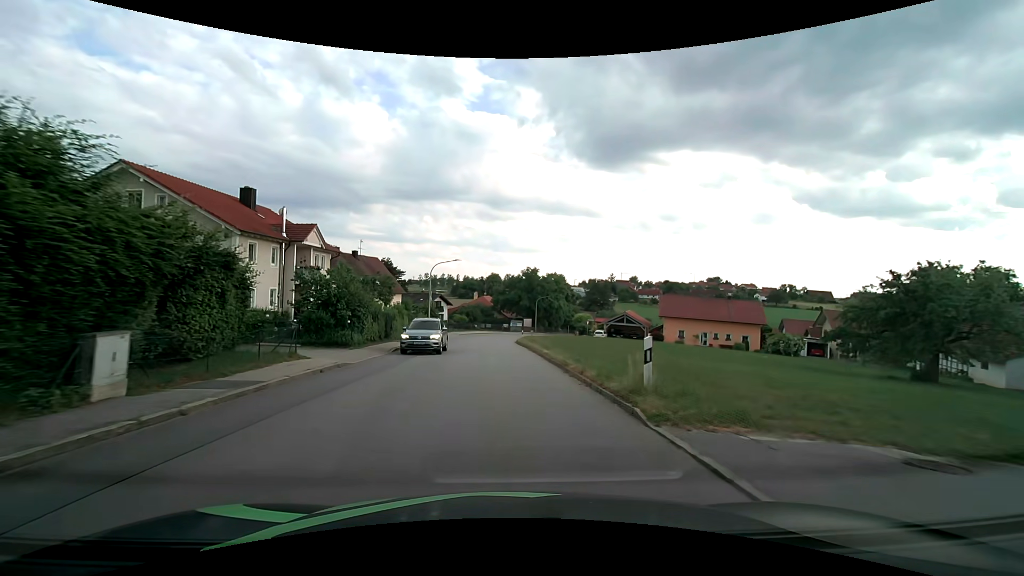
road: tertiary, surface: asphalt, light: Day
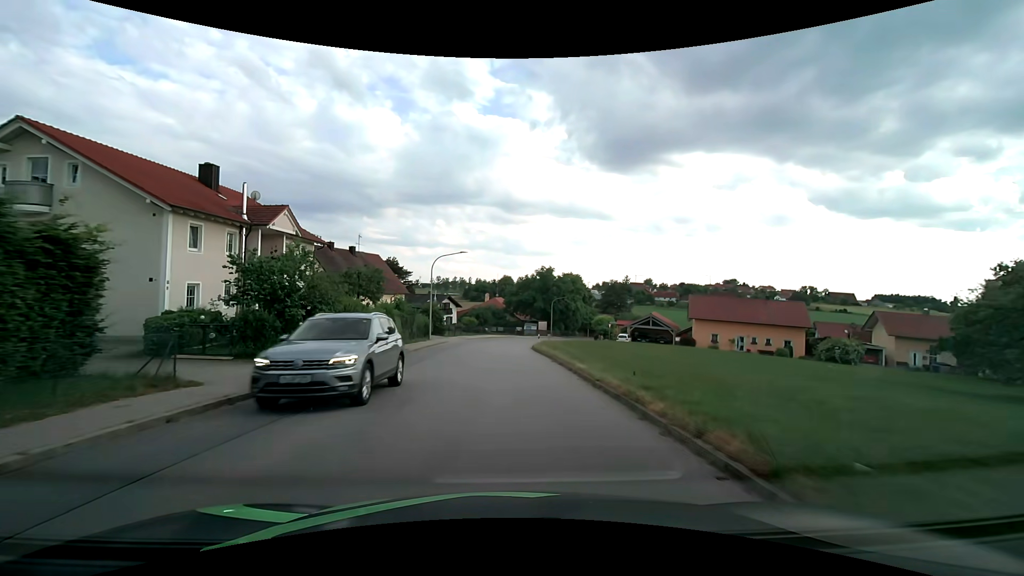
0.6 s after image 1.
(-0.1, +7.0) m; -1°
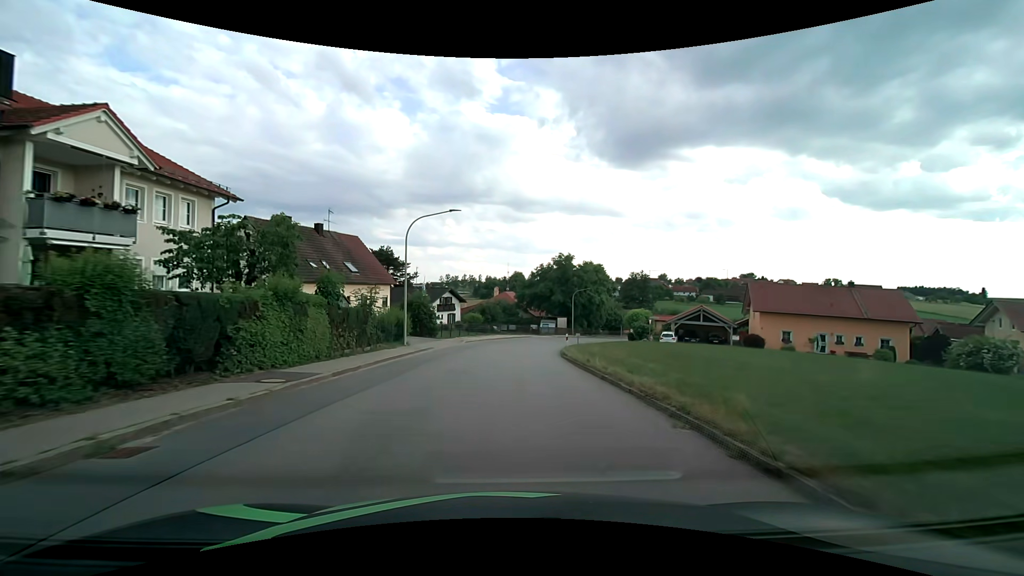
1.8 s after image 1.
(-0.2, +14.2) m; -1°
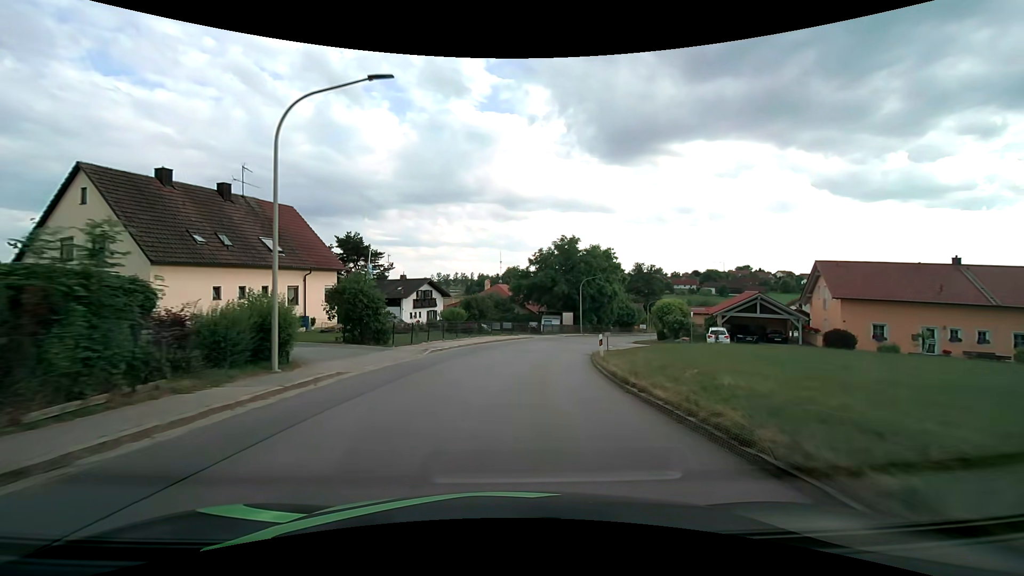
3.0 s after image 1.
(+0.1, +14.3) m; +1°
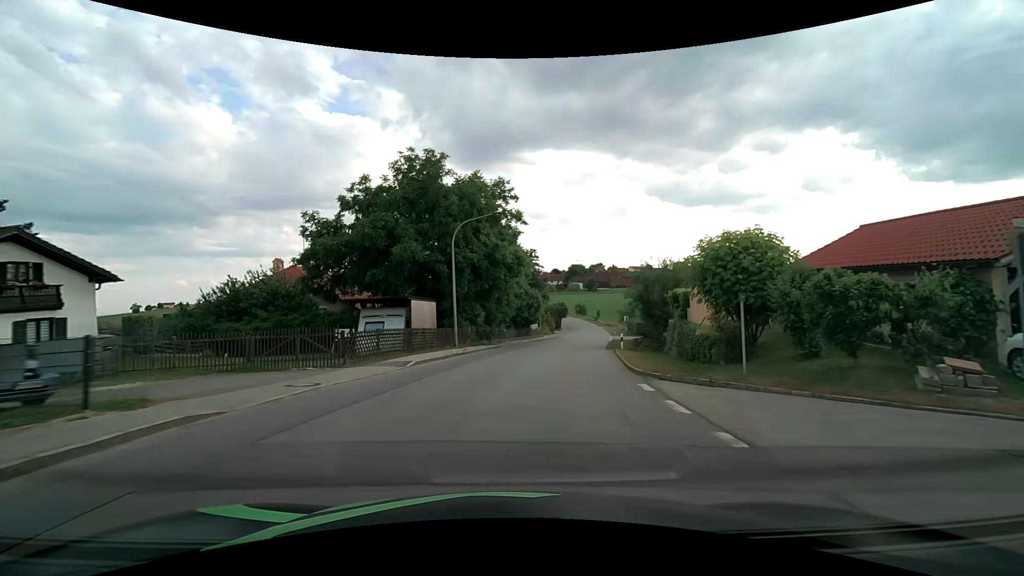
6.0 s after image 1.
(+3.9, +35.7) m; +15°
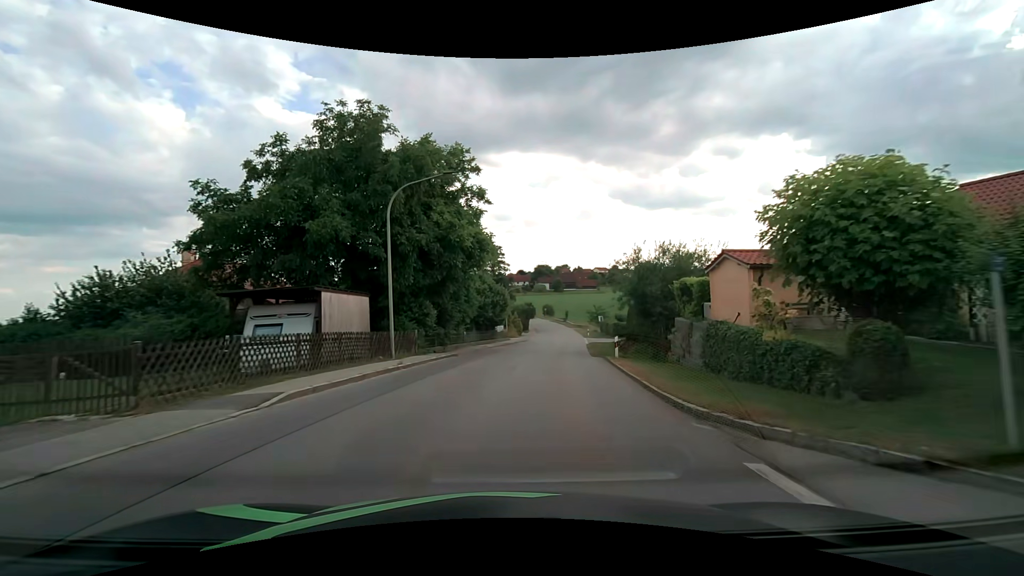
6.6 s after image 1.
(+0.3, +7.2) m; +4°
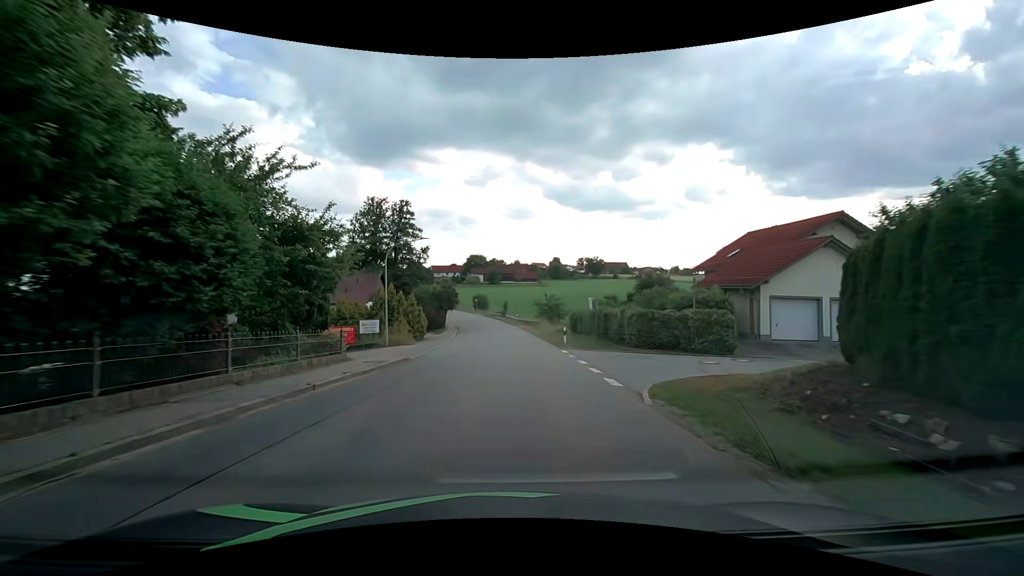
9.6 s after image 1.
(+3.4, +36.7) m; +8°
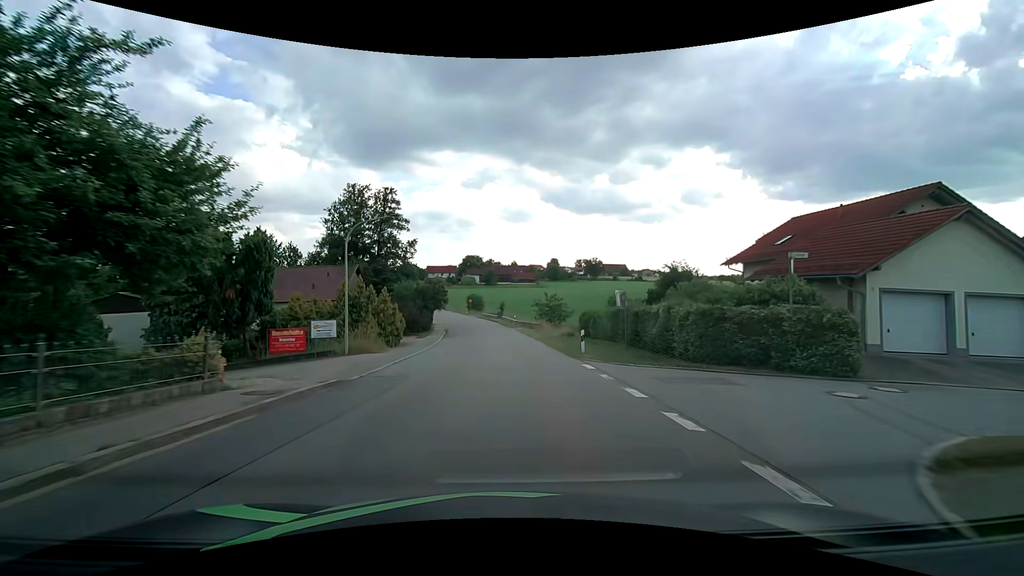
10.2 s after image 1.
(0.0, +7.7) m; 0°
(0, +10) (0, +20) (0, +30) (0, +40) (-1, +50) (-2, +60) (-4, +70) (-6, +80) (-8, +89) (-11, +99) m
